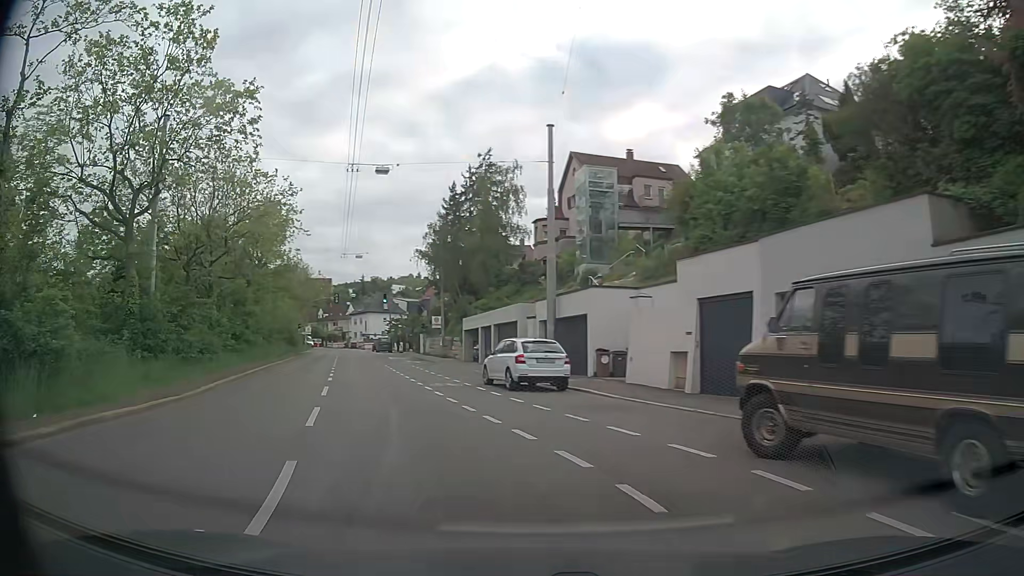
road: secondary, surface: asphalt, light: Day
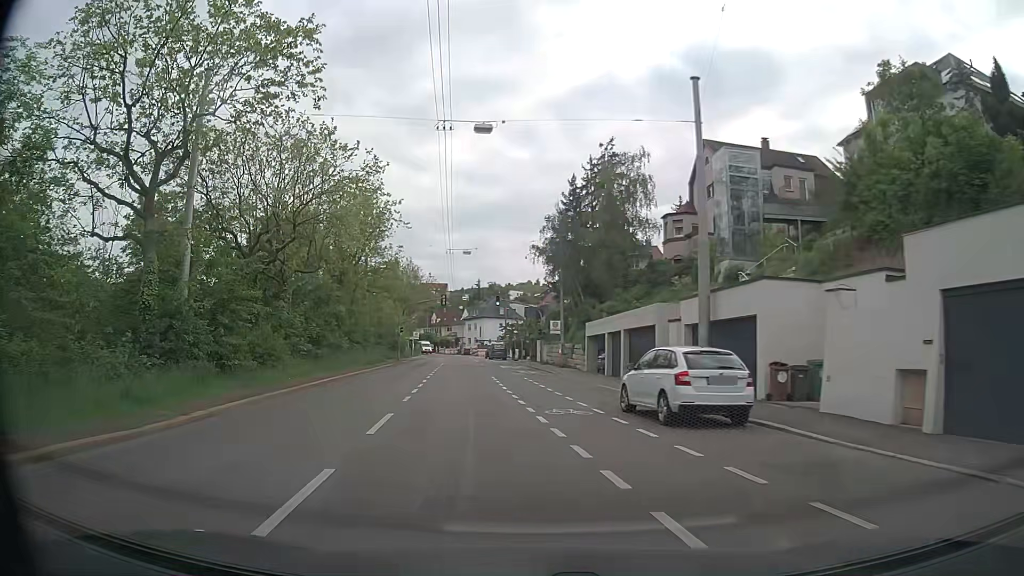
(-0.7, +6.3) m; -11°
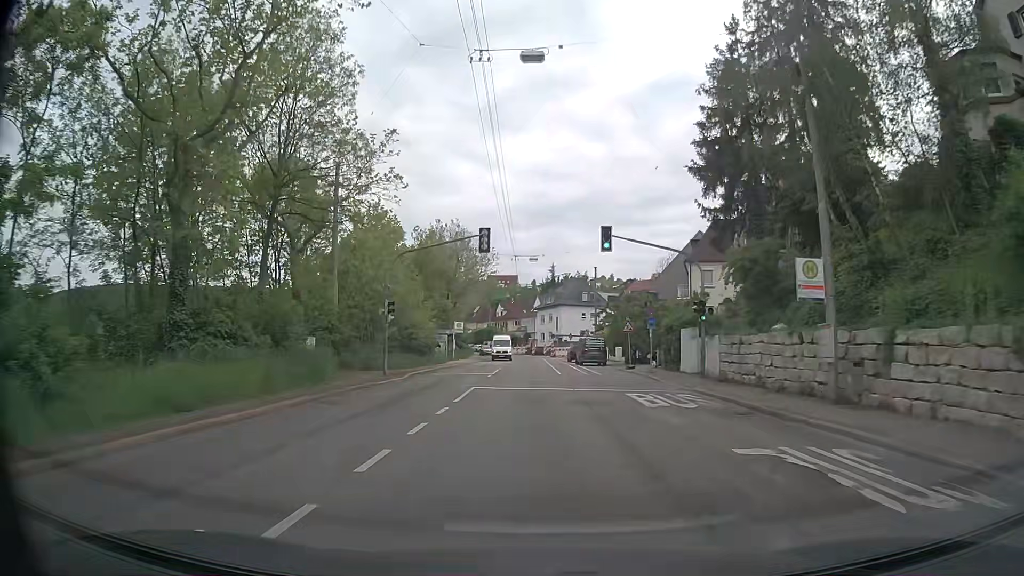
(-3.3, +33.5) m; -7°
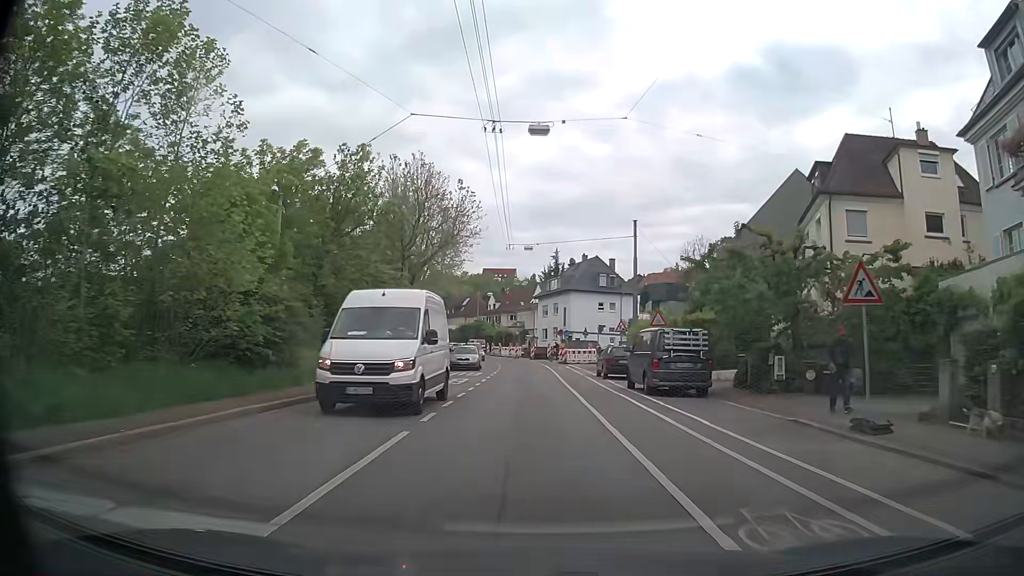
(-0.1, +27.6) m; -1°
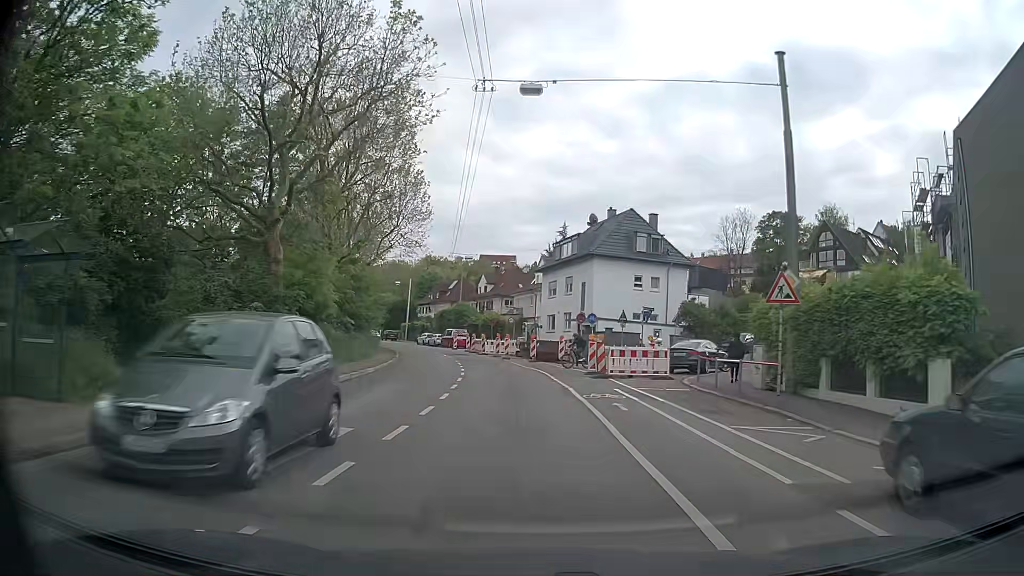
(+0.3, +26.9) m; +1°
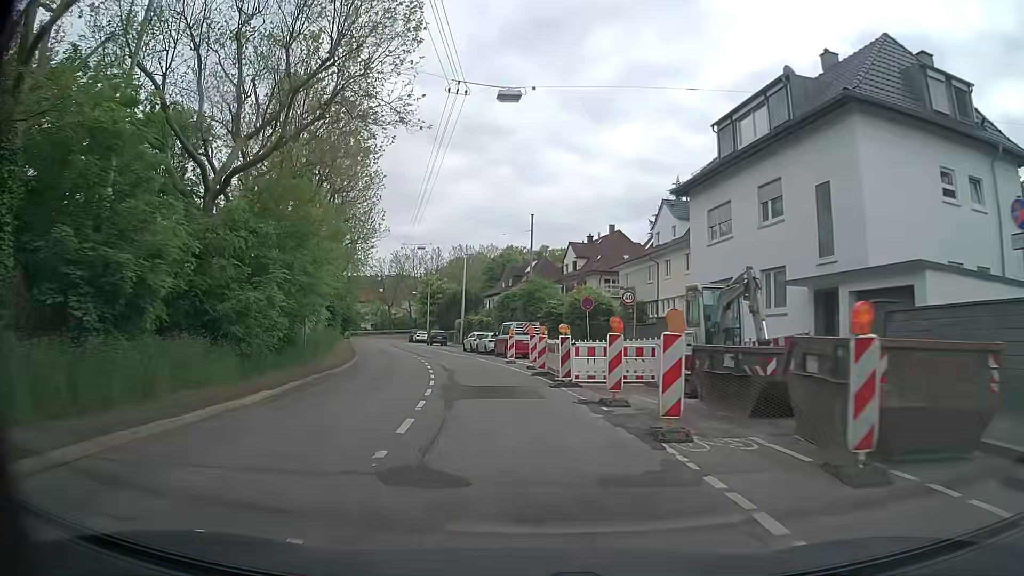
(-1.7, +33.3) m; -8°
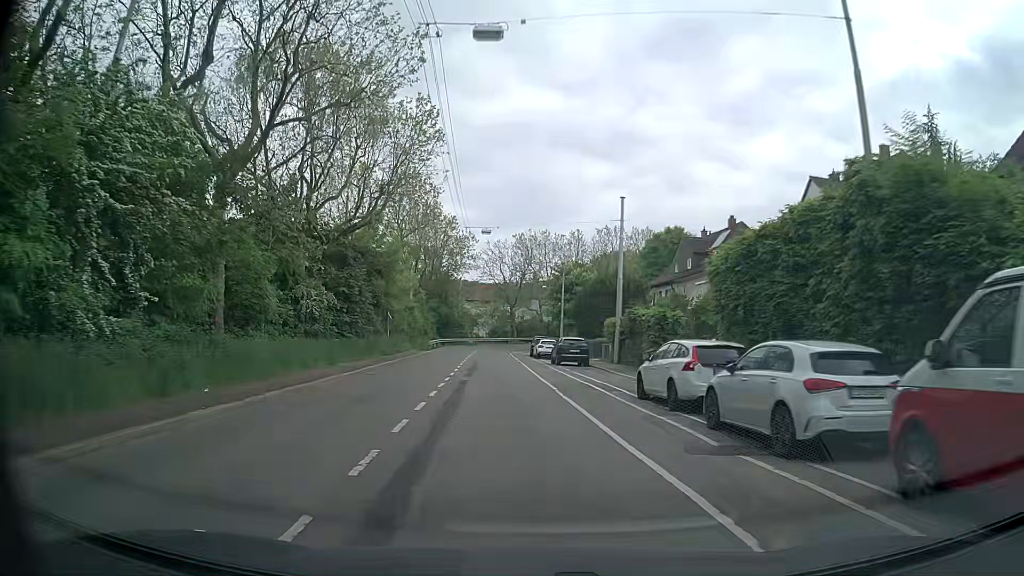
(-3.7, +34.6) m; -12°
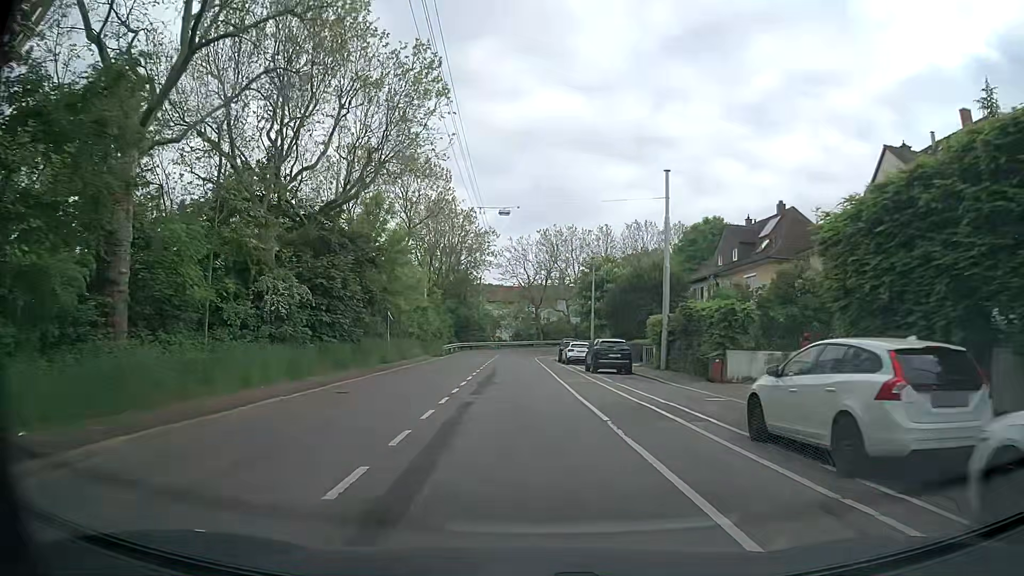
(-0.1, +6.9) m; -1°
(0, +10) (-1, +20) (-1, +30) (-2, +40) (-2, +50) (-2, +60) (-1, +70) (+3, +79) (+9, +87) (+17, +92) m
